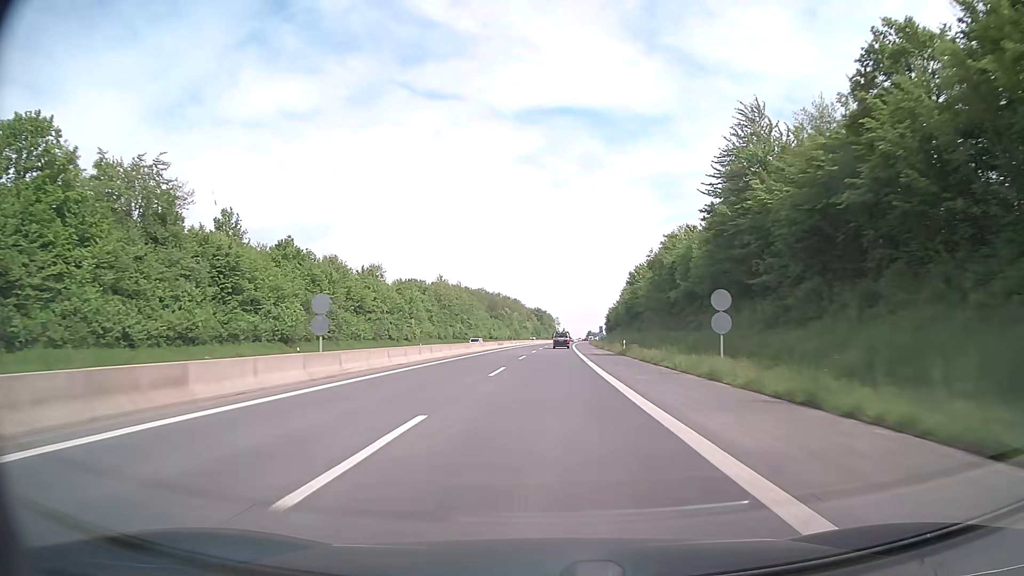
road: motorway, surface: asphalt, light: Day
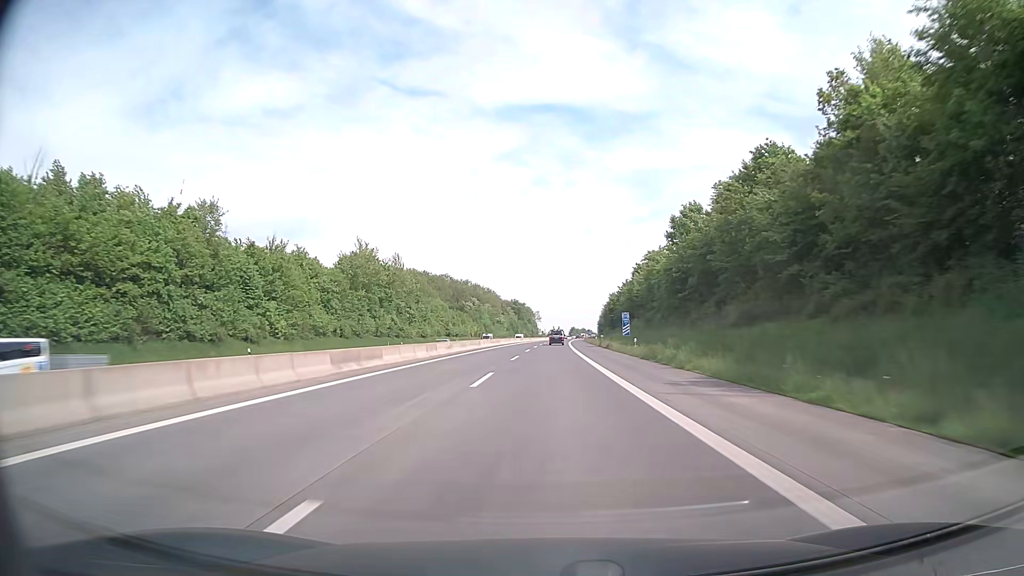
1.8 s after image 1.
(+0.9, +59.6) m; +2°
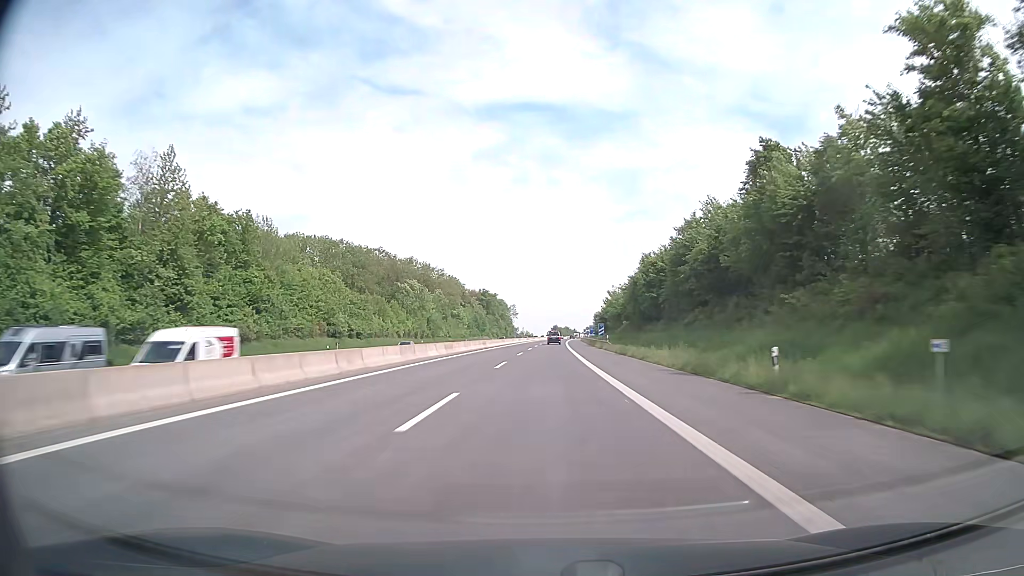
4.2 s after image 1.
(+1.2, +79.5) m; +2°
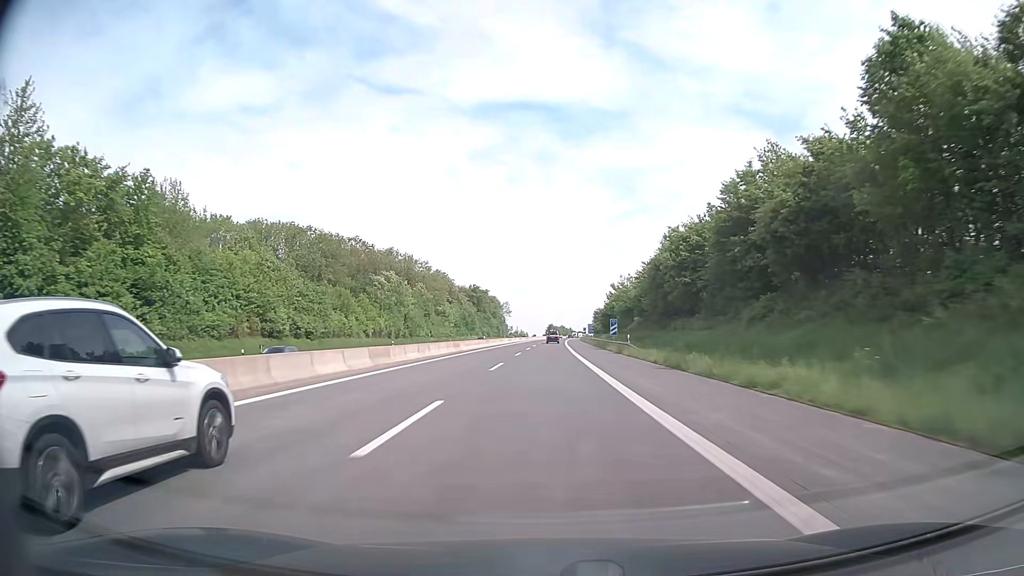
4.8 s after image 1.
(+0.1, +19.9) m; 0°
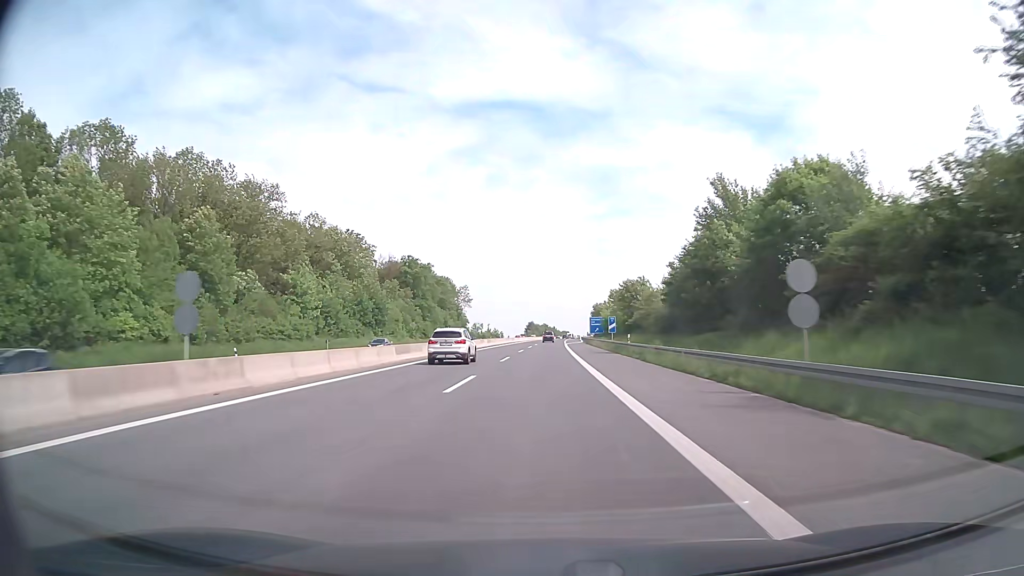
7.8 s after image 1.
(+1.7, +99.3) m; +2°
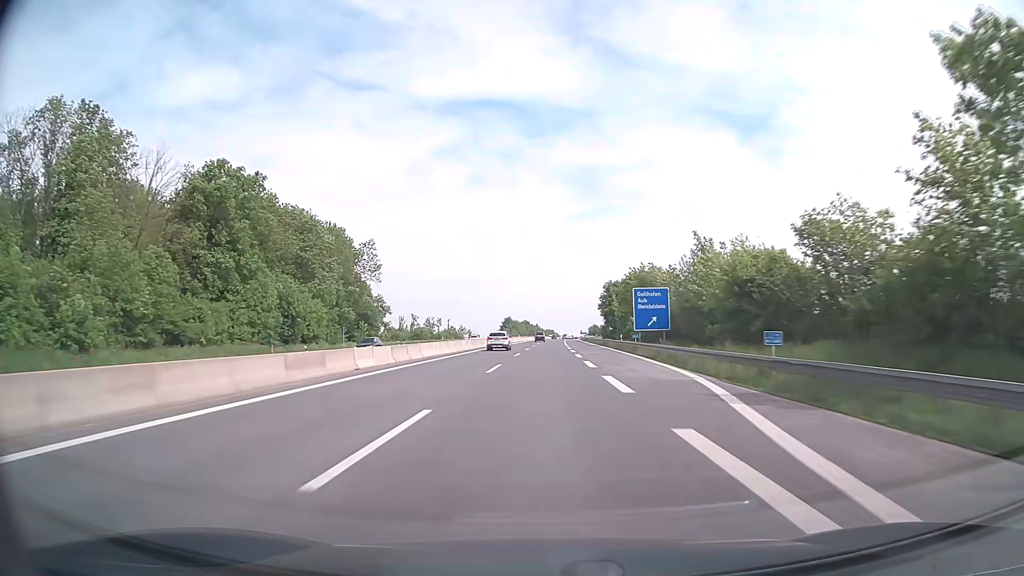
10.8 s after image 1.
(+1.1, +99.2) m; +1°
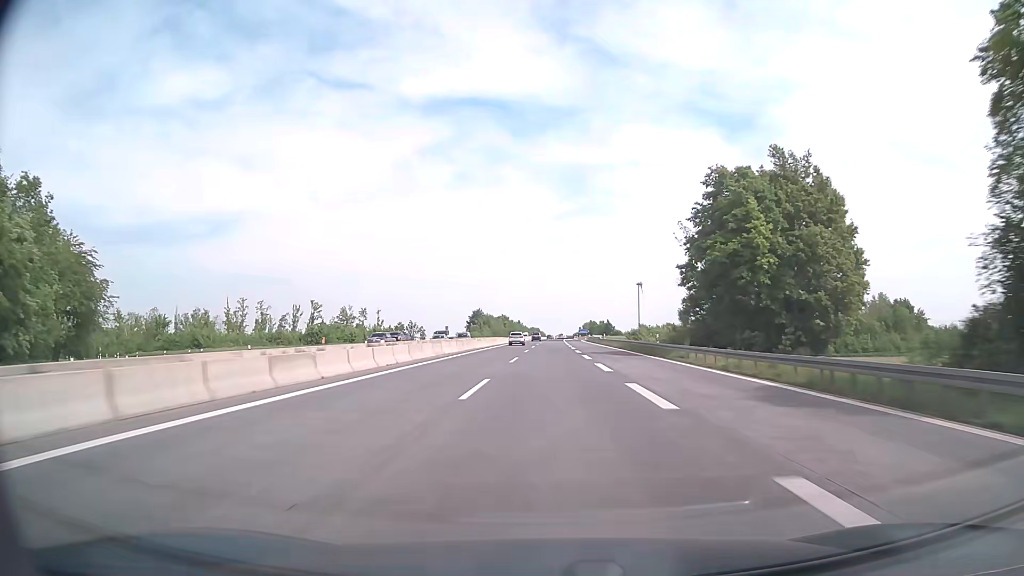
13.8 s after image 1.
(+1.0, +99.4) m; +1°
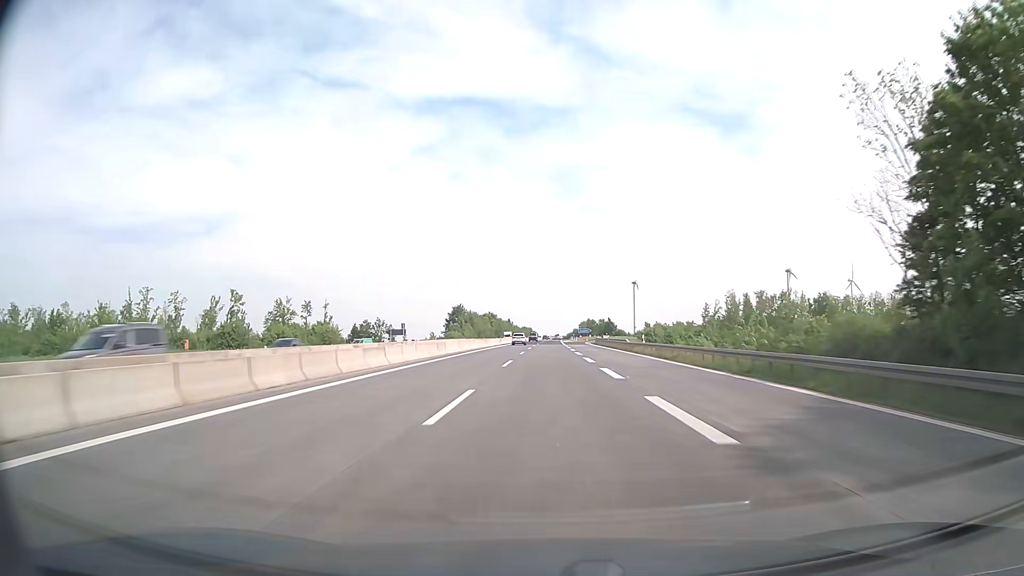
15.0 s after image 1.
(+0.2, +39.7) m; +1°
(0, +10) (0, +20) (0, +30) (0, +40) (0, +50) (0, +60) (0, +70) (+1, +80) (+1, +90) (+1, +100) m
